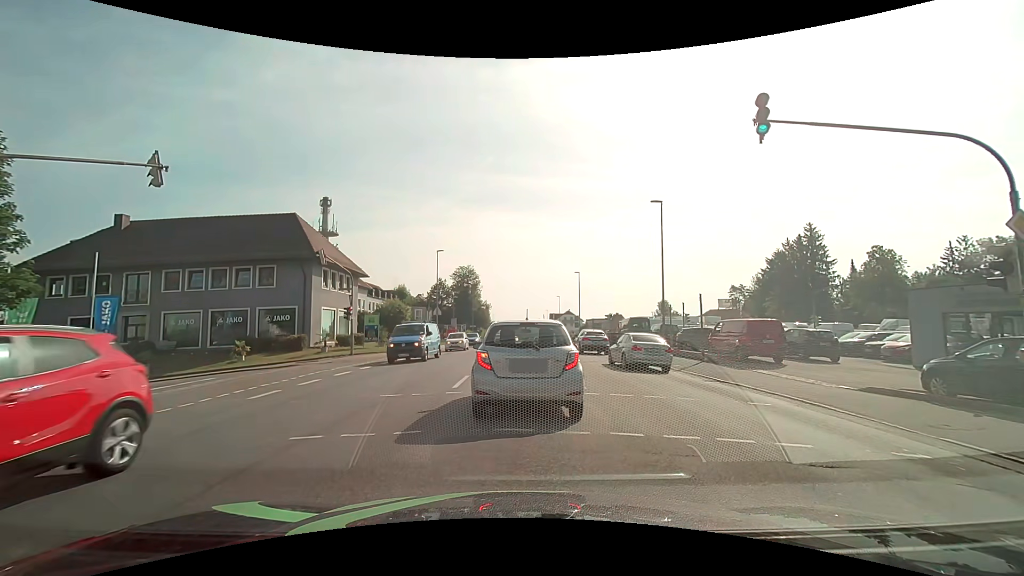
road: tertiary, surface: asphalt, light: Day
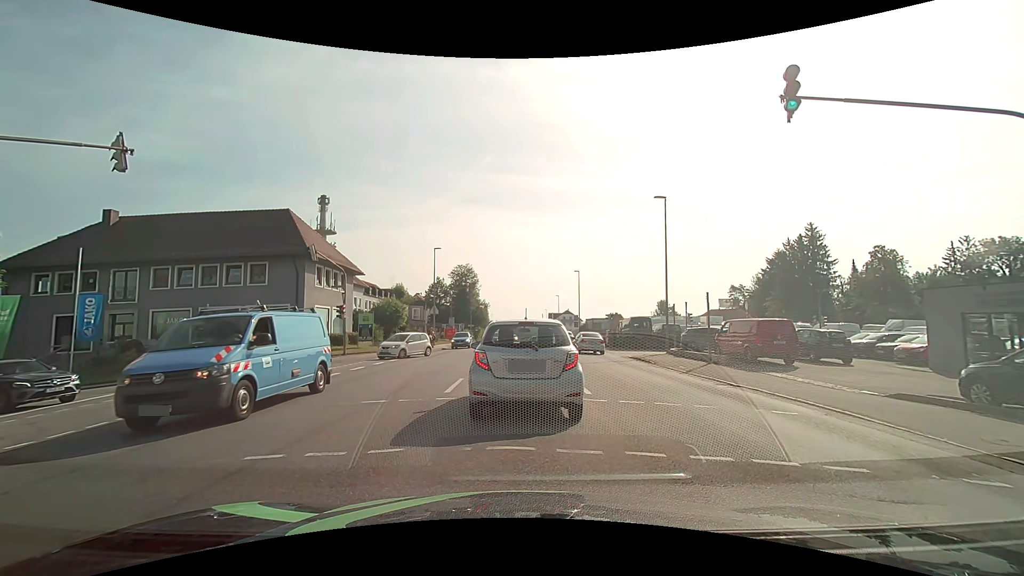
(0.0, +1.0) m; 0°
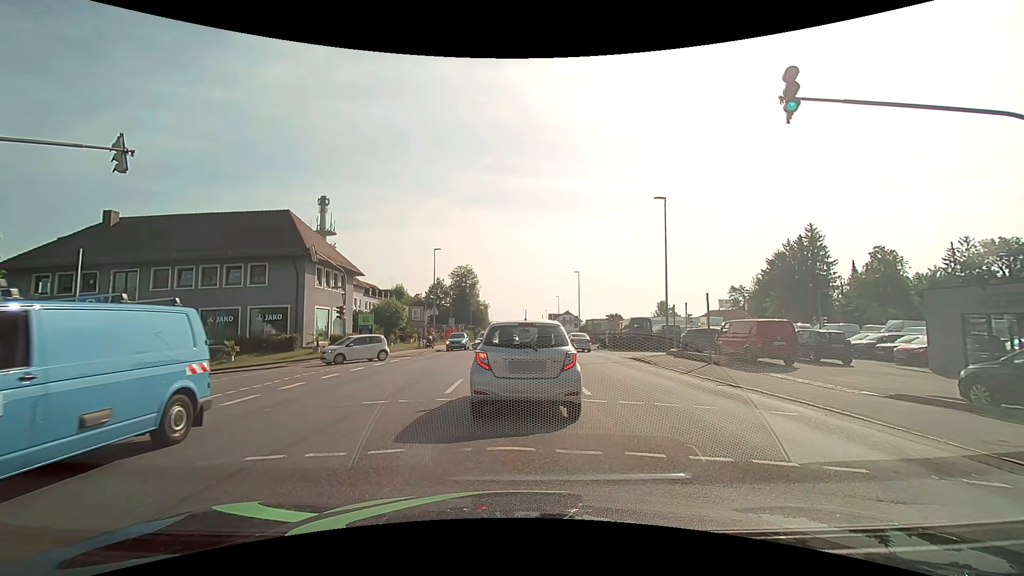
(0.0, 0.0) m; 0°
